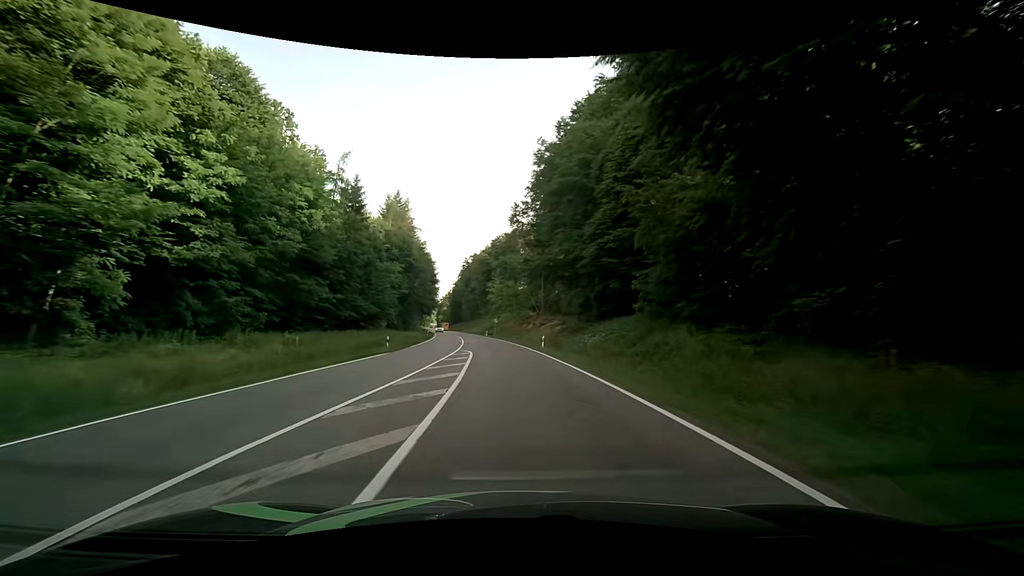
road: secondary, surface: asphalt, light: Day
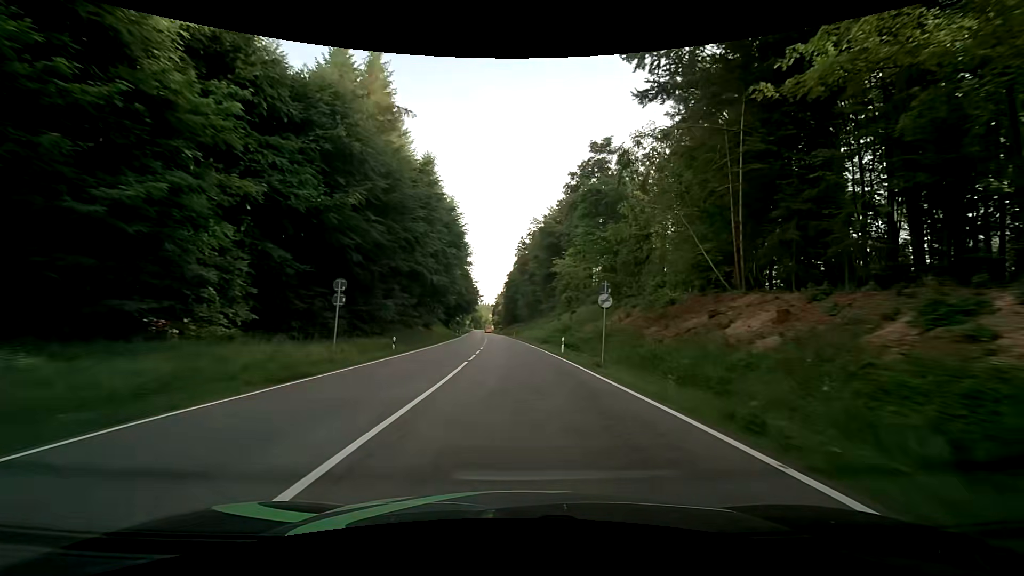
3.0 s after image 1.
(-4.4, +59.9) m; -7°
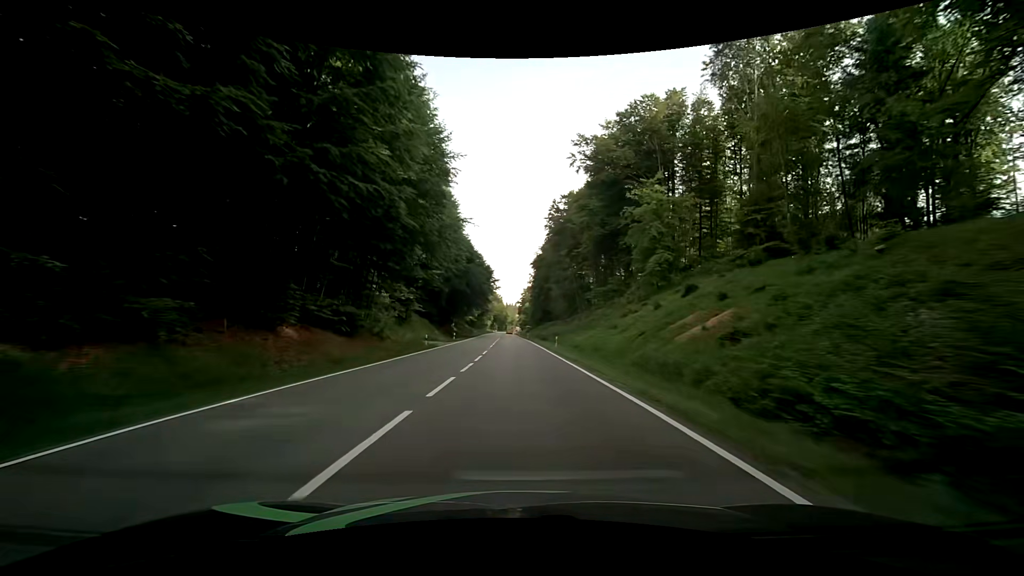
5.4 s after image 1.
(-1.3, +49.8) m; -3°
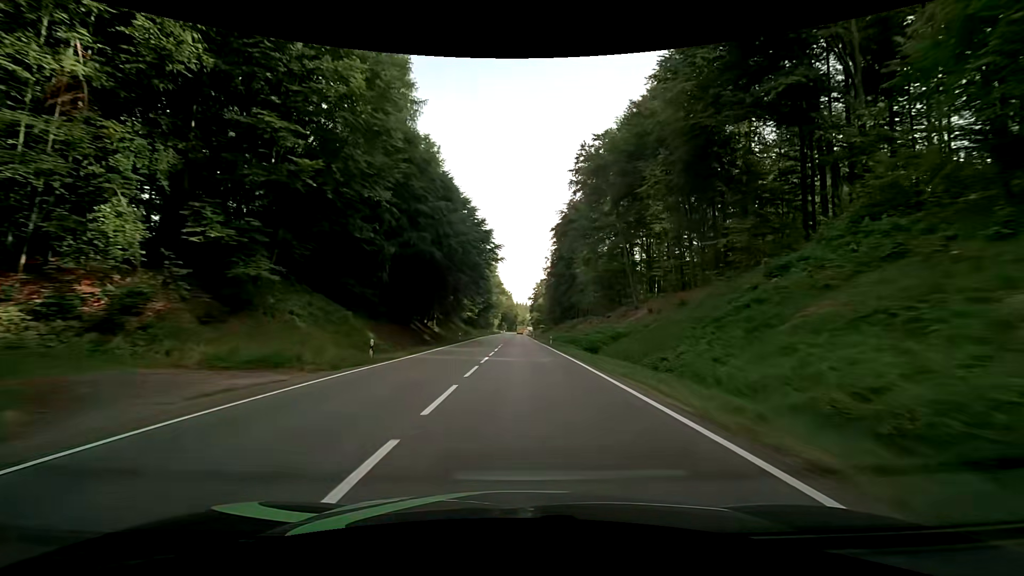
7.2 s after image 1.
(-0.5, +38.1) m; -1°
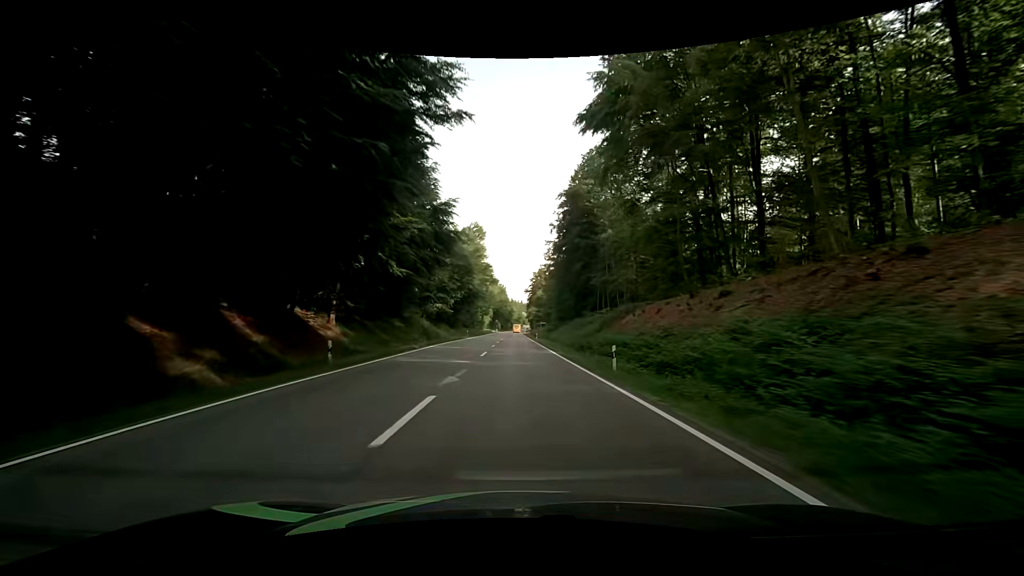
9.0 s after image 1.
(+0.4, +38.5) m; +1°
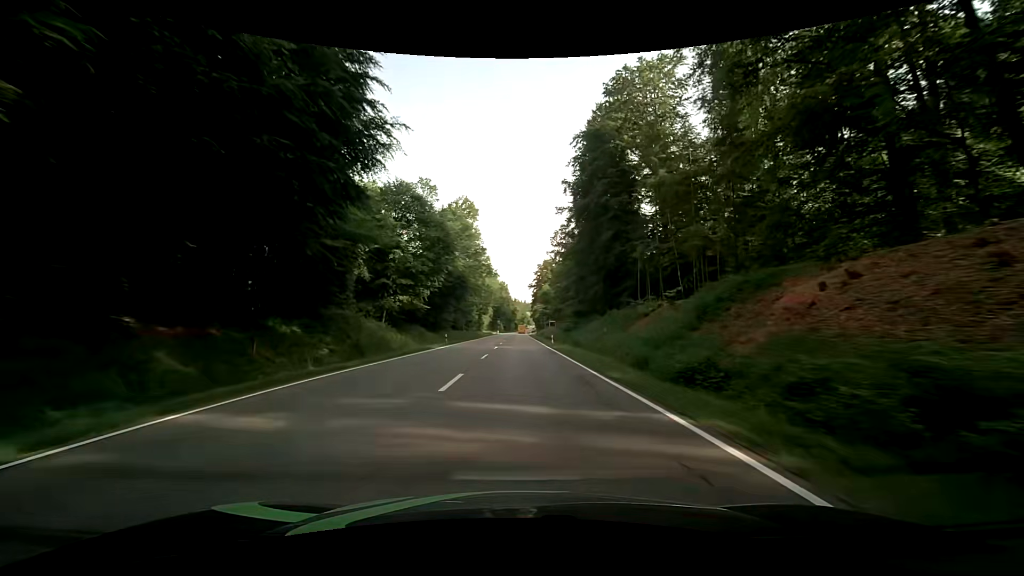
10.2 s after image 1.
(-0.1, +25.9) m; 0°
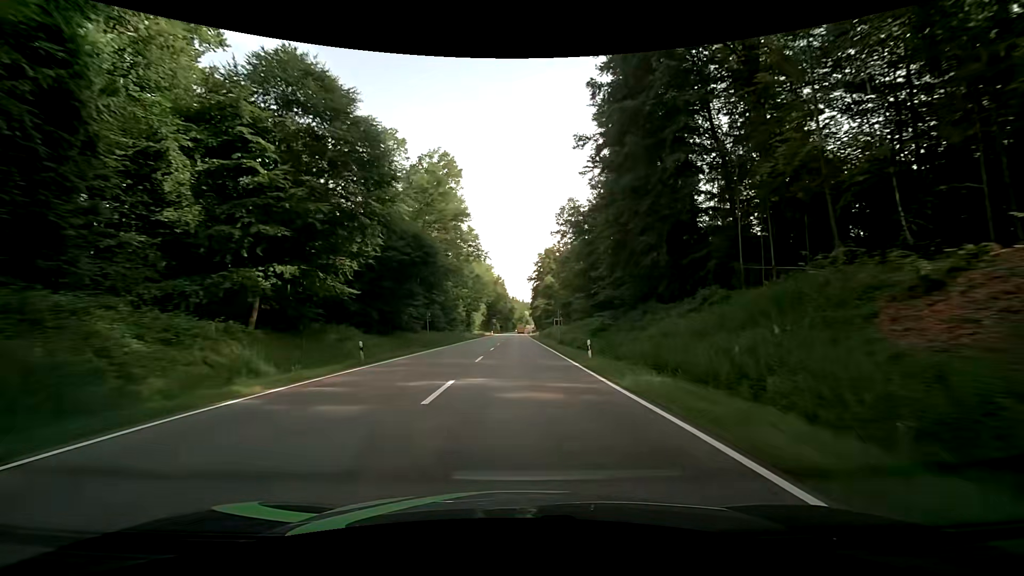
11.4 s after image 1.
(-0.1, +26.0) m; 0°
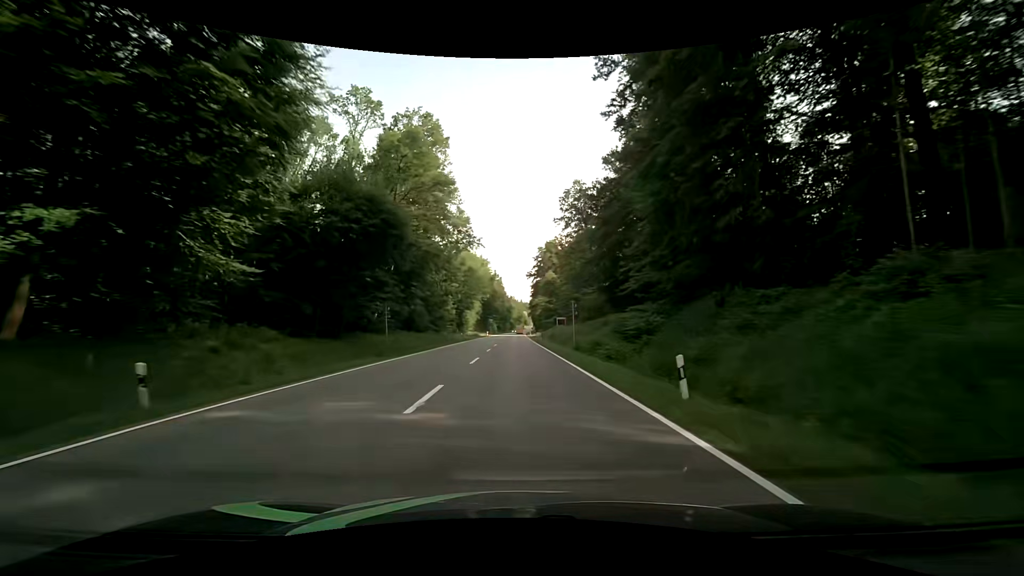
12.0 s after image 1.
(+0.1, +13.1) m; 0°
(0, +10) (0, +20) (0, +30) (0, +40) (0, +50) (0, +60) (0, +70) (0, +80) (0, +90) (0, +100) m
